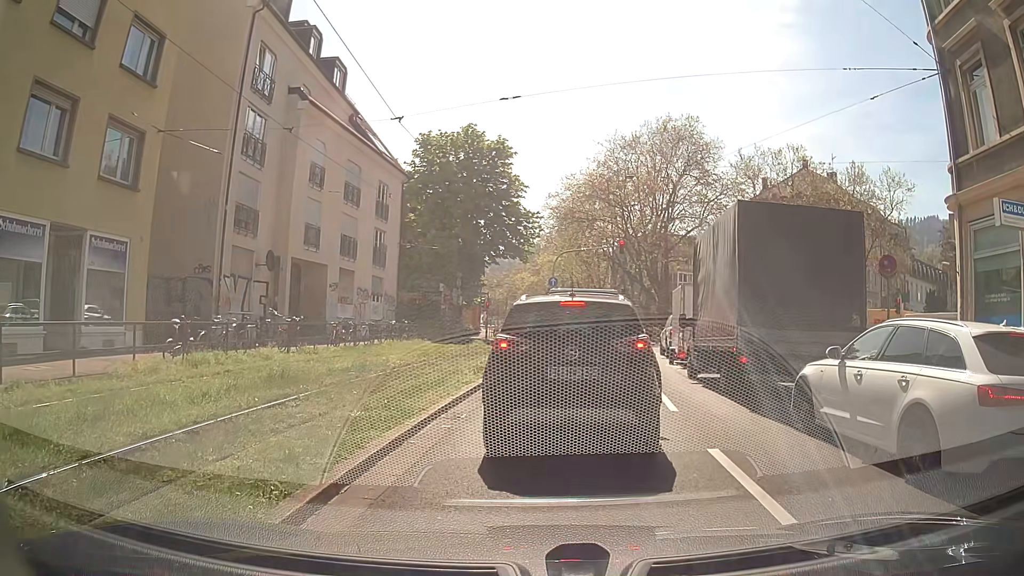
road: primary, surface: asphalt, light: Day
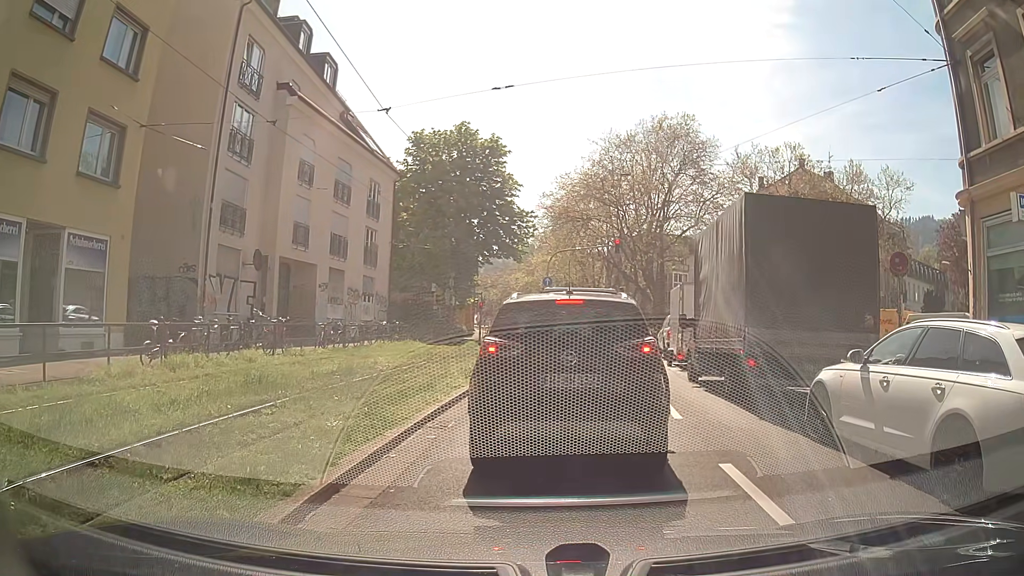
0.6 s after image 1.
(0.0, +0.7) m; 0°
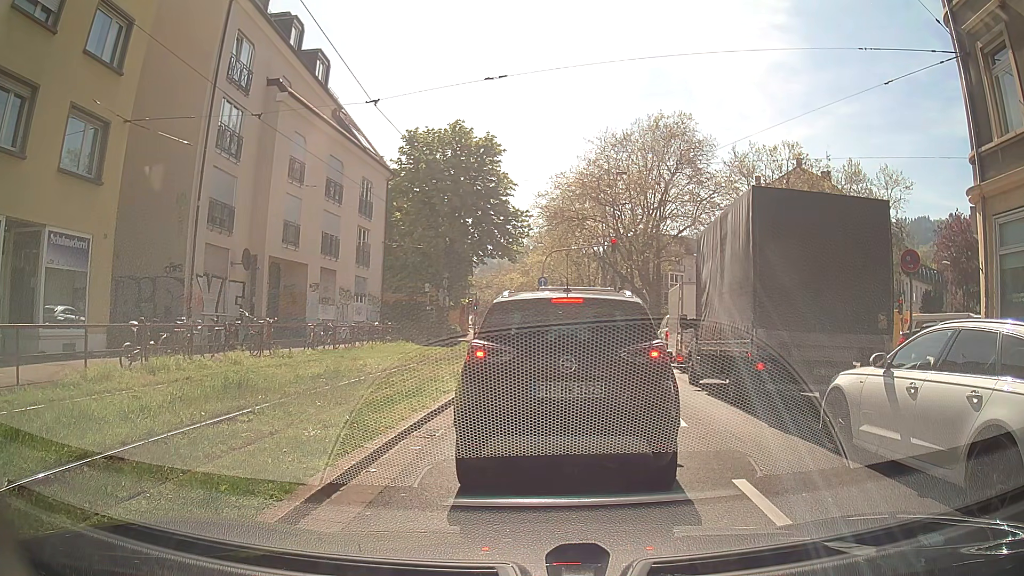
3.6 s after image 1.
(0.0, +0.7) m; 0°
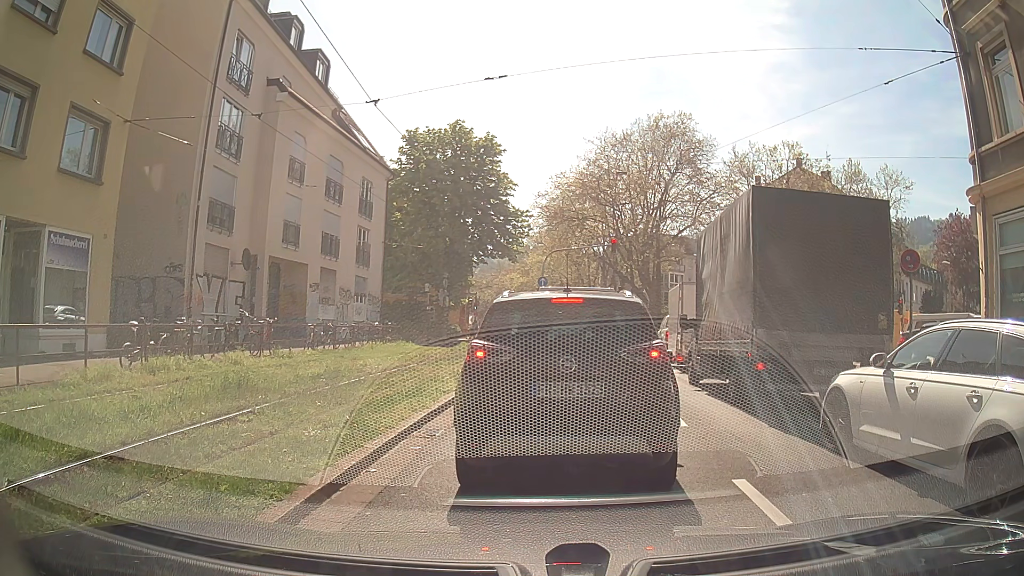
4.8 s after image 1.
(0.0, 0.0) m; 0°
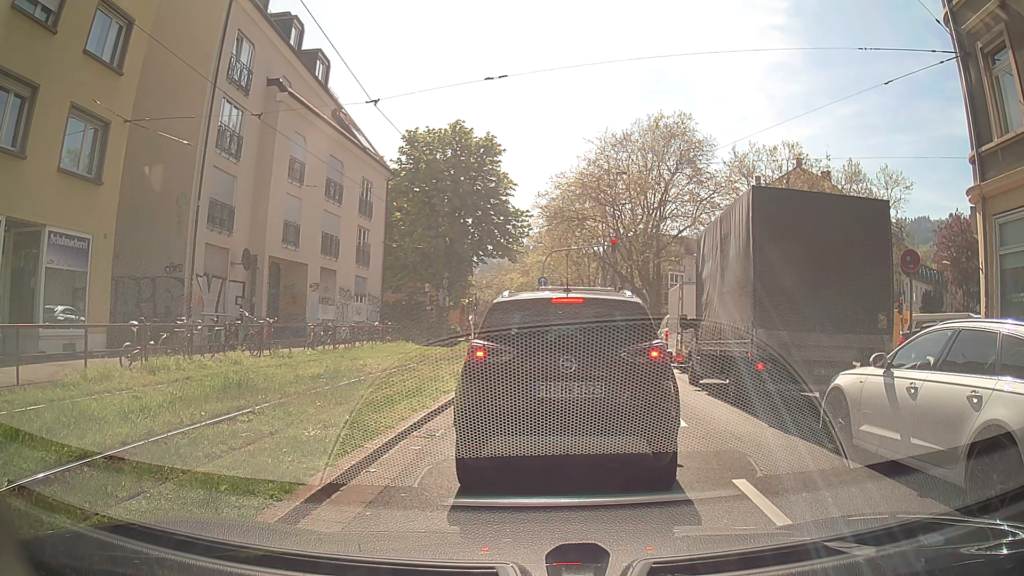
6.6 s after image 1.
(0.0, 0.0) m; 0°
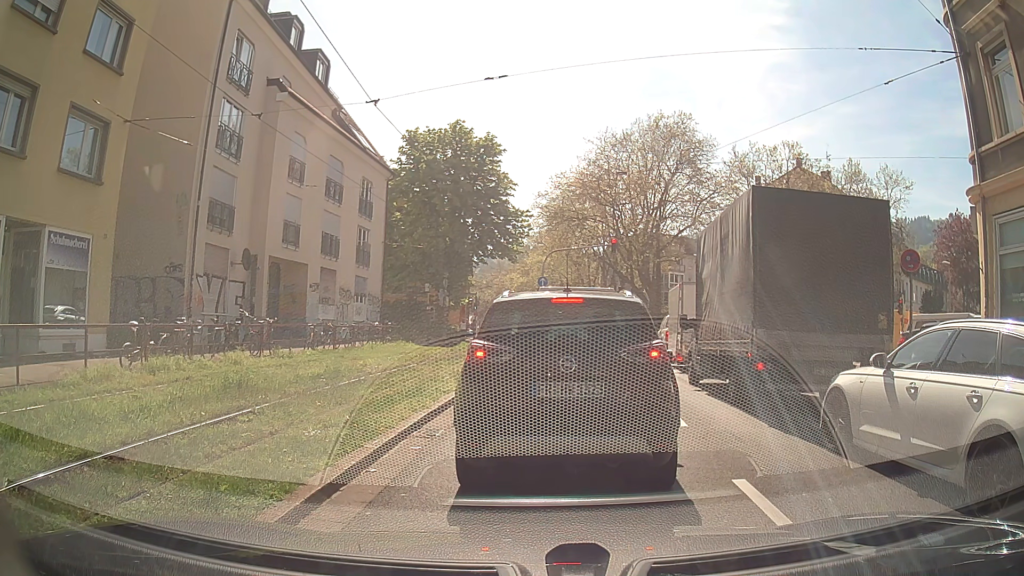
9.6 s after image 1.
(0.0, 0.0) m; 0°
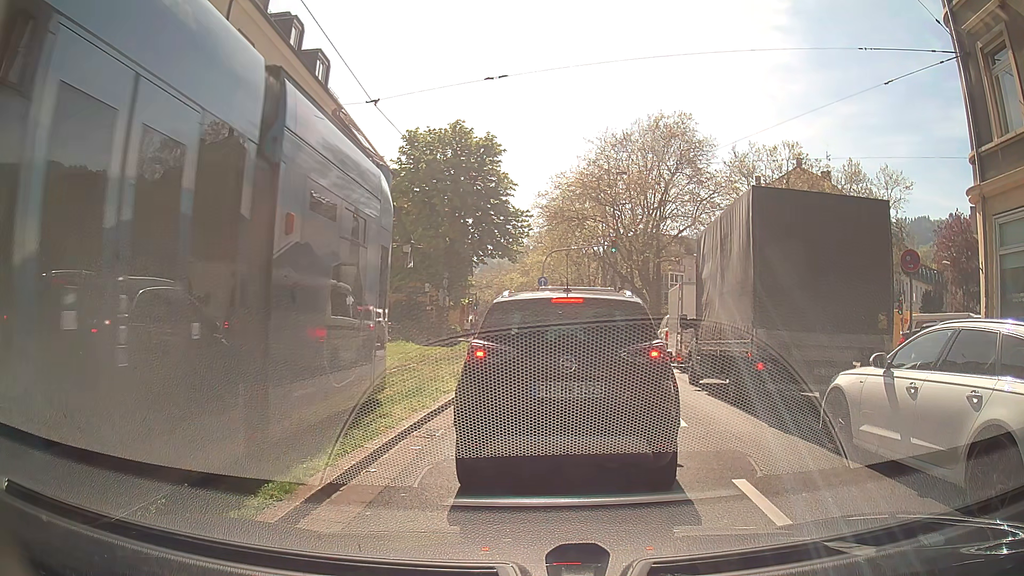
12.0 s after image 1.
(0.0, 0.0) m; 0°
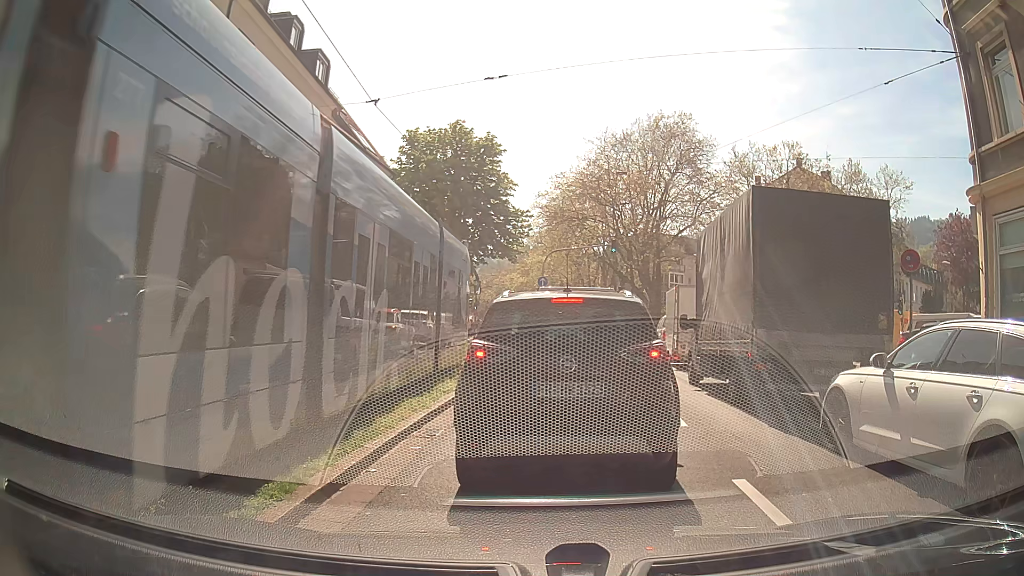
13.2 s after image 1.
(0.0, 0.0) m; 0°
(0, +10) (+1, +20) (+2, +30) (+3, +40) (+4, +50) (+4, +60) (+4, +70) (+3, +80) (+2, +90) (+1, +100) m
